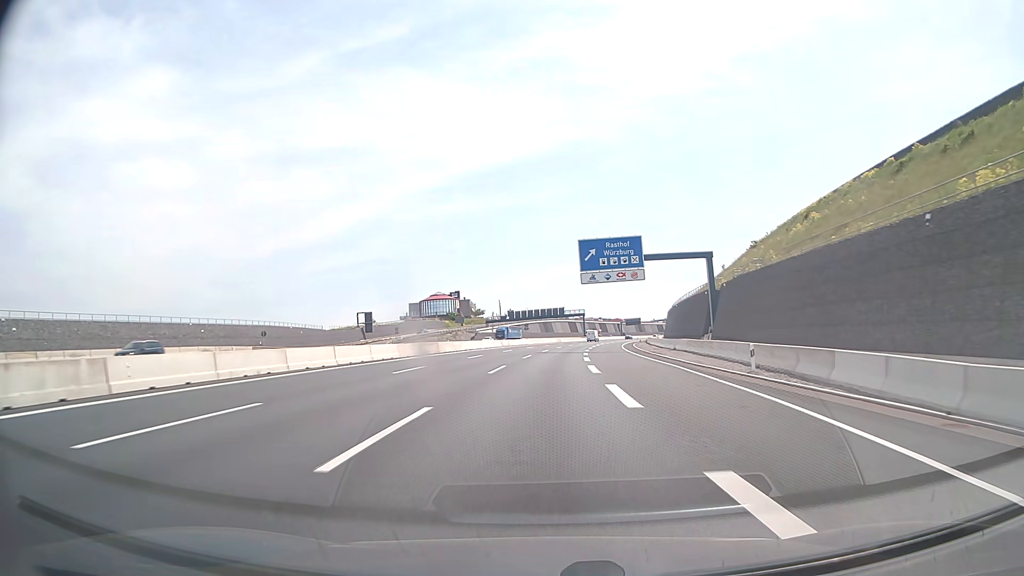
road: motorway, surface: asphalt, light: Day
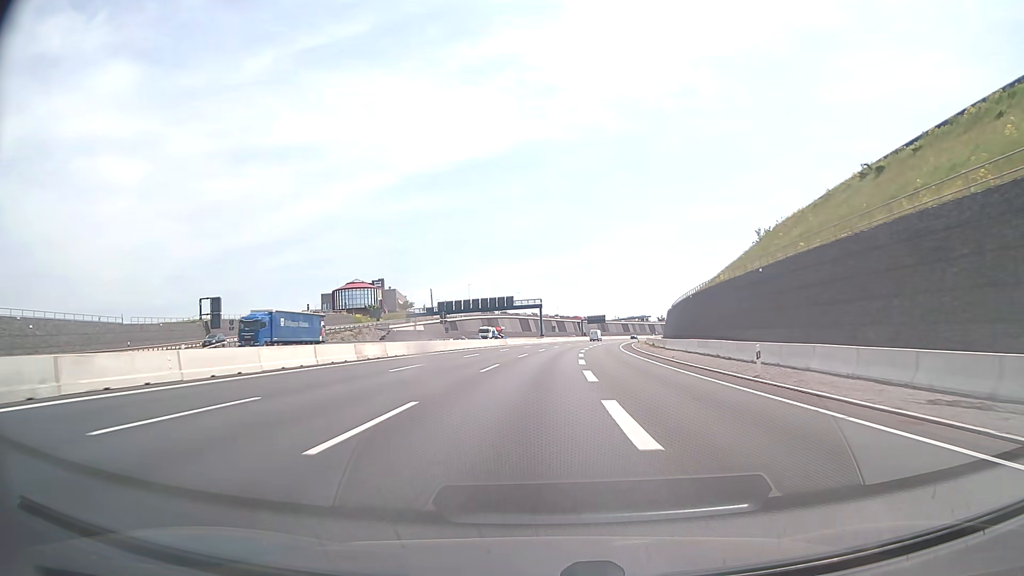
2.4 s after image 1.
(+1.9, +52.8) m; +4°
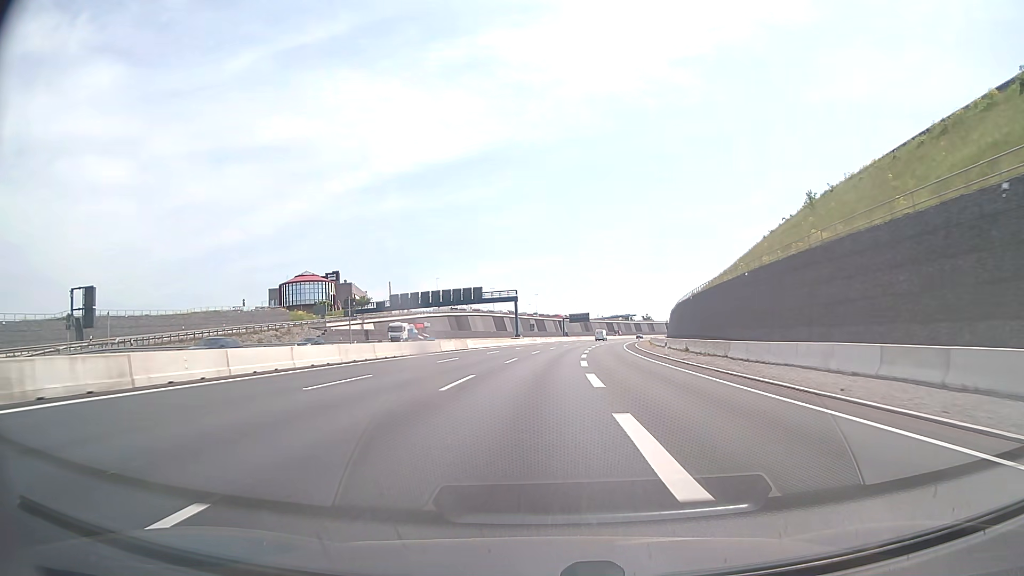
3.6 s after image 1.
(+0.6, +26.5) m; +2°
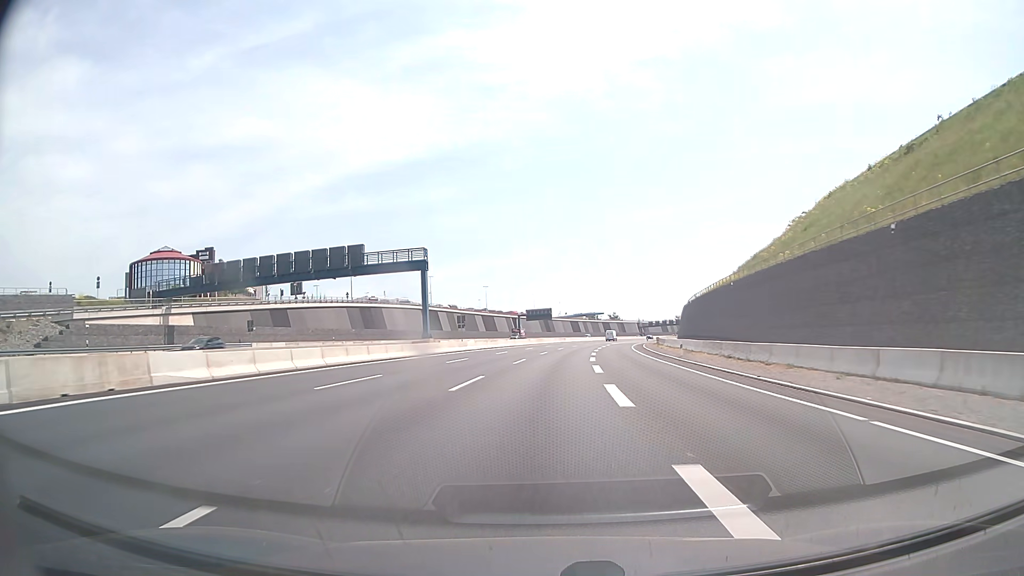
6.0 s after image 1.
(+2.0, +52.6) m; +4°
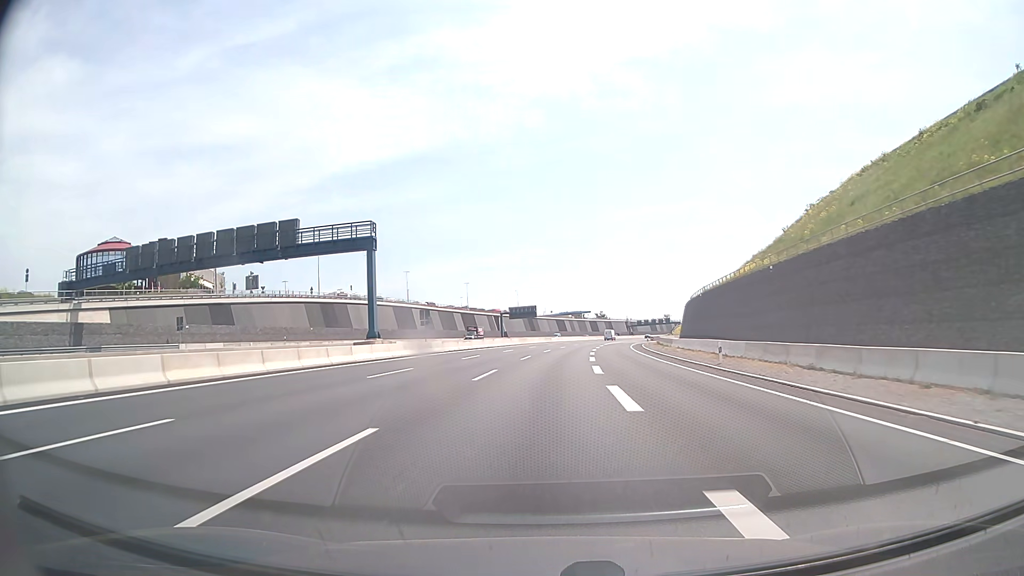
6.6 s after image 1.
(+0.2, +13.1) m; +2°
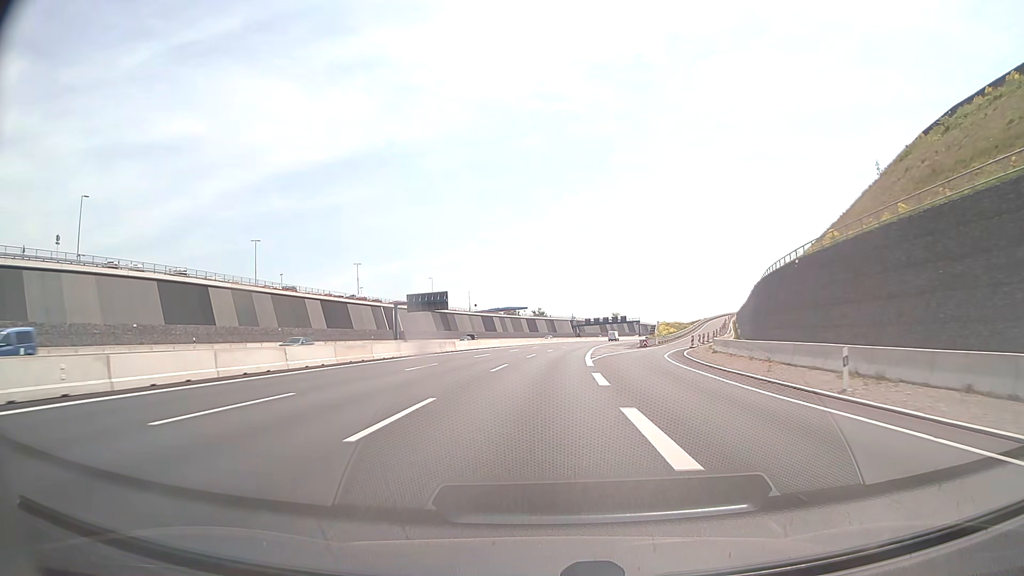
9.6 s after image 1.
(+3.2, +65.0) m; +5°
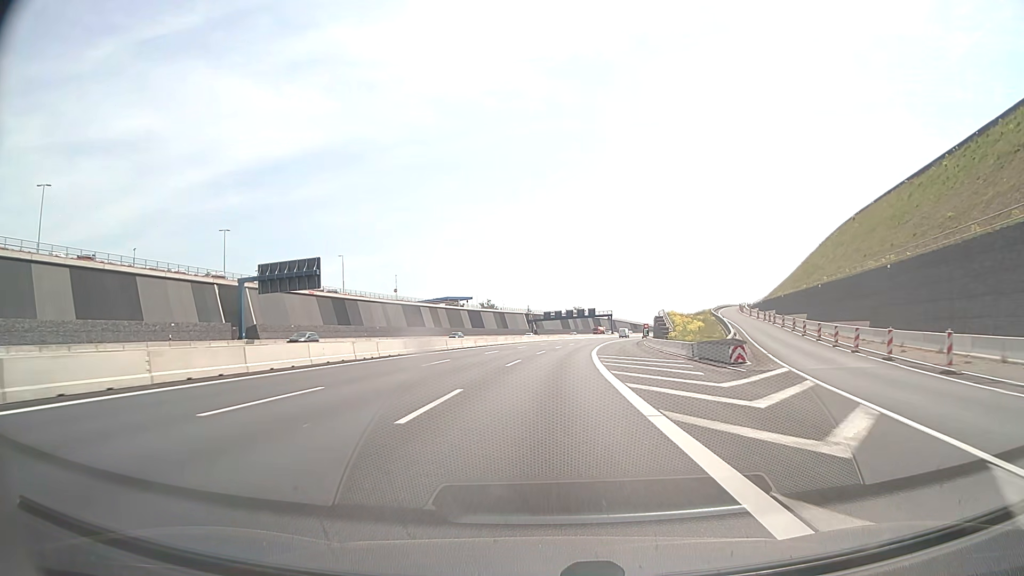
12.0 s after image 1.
(+1.7, +51.8) m; +4°
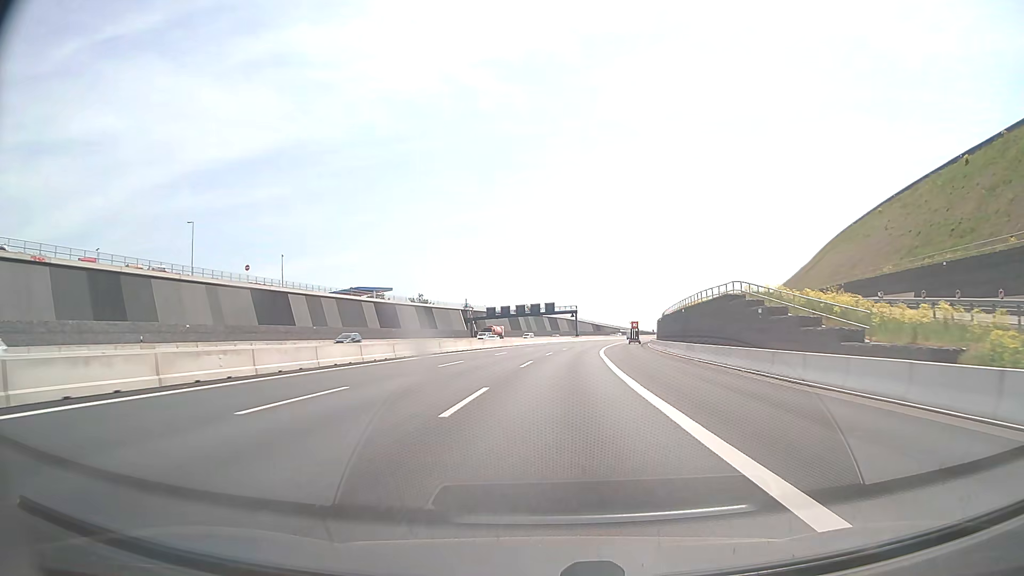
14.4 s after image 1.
(+1.7, +51.8) m; +4°
(0, +10) (0, +20) (+1, +30) (+2, +40) (+2, +50) (+3, +60) (+4, +70) (+6, +80) (+7, +90) (+8, +100) m
